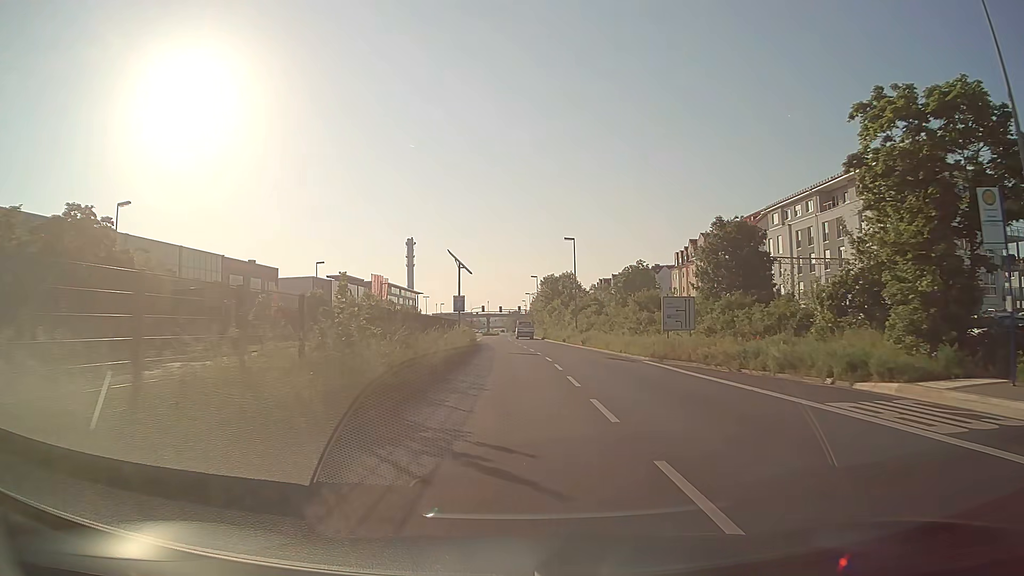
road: primary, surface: asphalt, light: Day
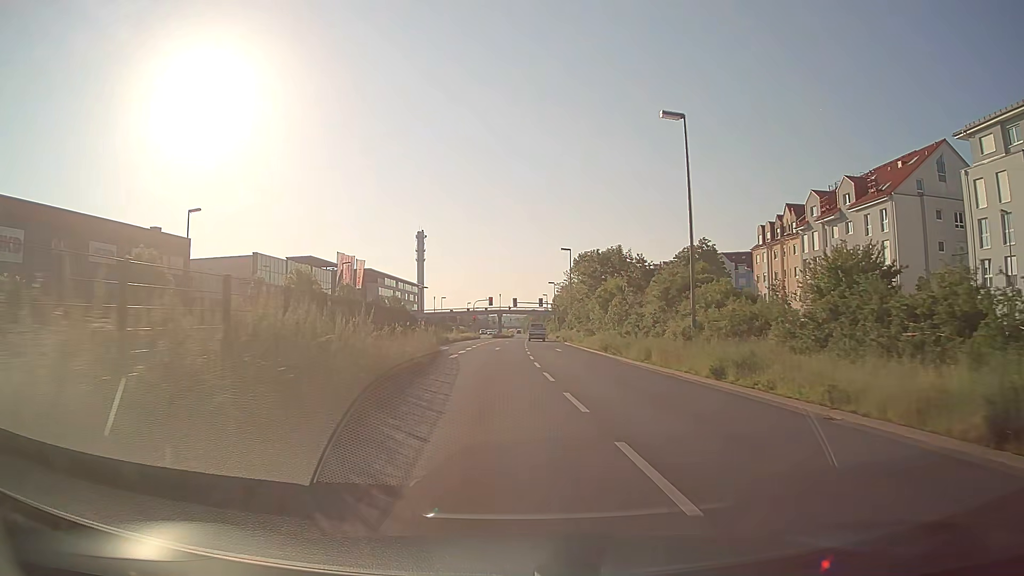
(-0.6, +41.0) m; -1°
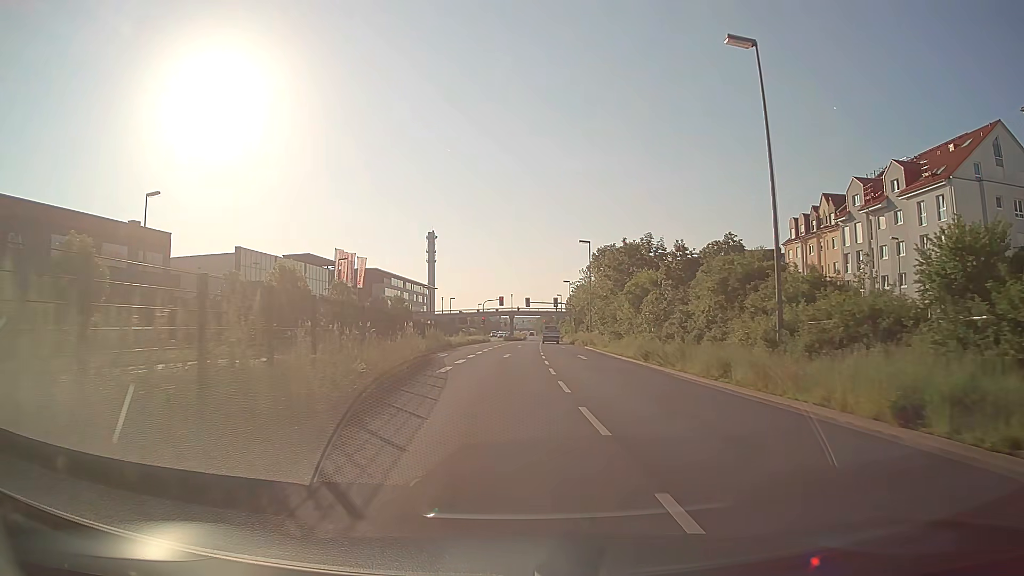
(-0.1, +8.2) m; -1°
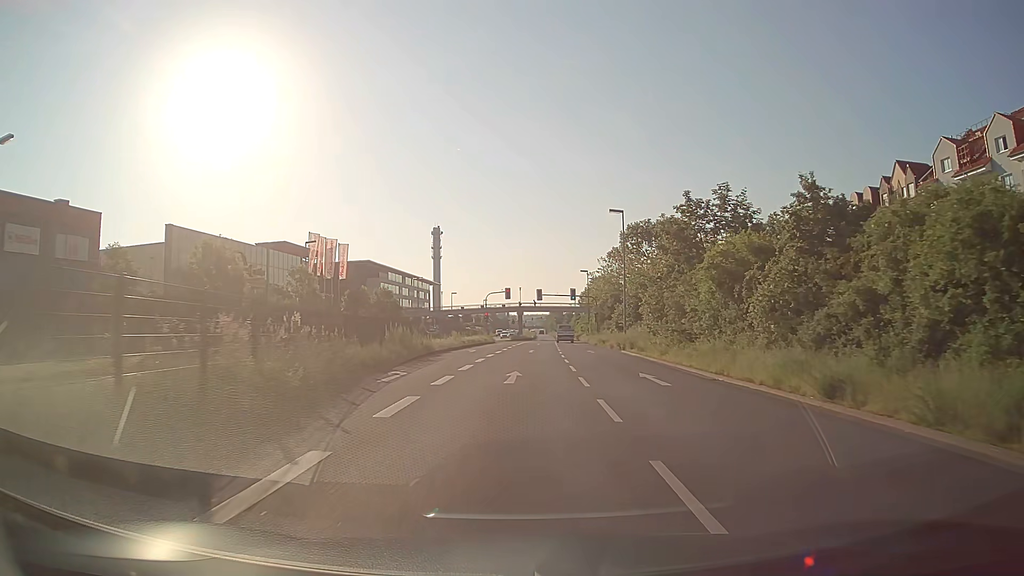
(-0.2, +16.5) m; -1°
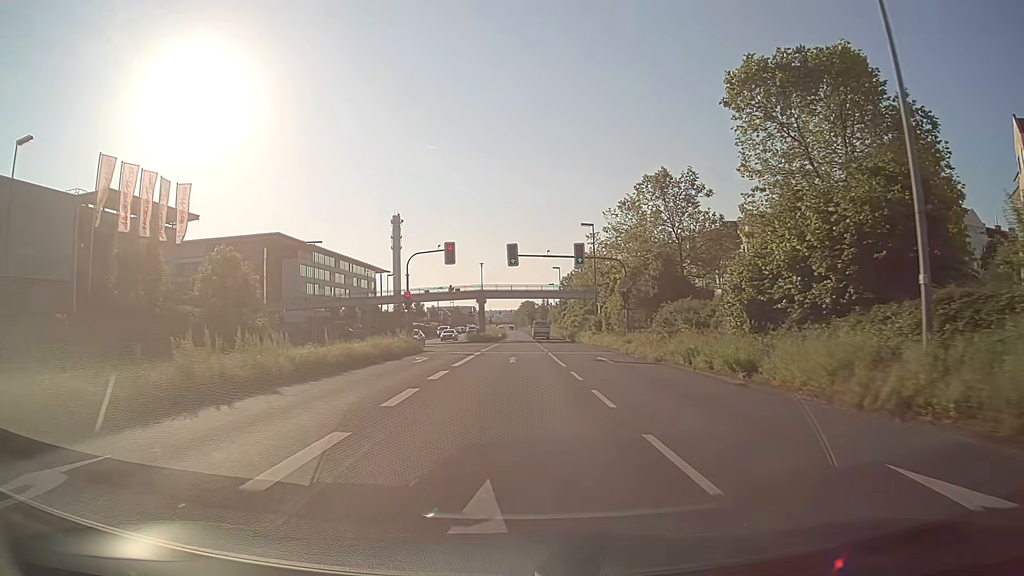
(+0.9, +40.6) m; +3°
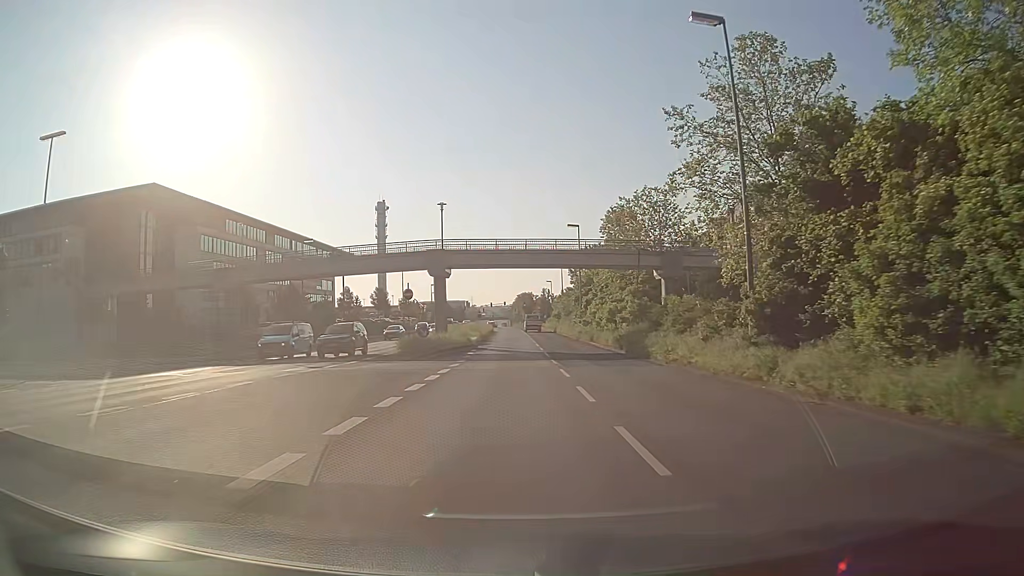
(+0.3, +39.8) m; +1°
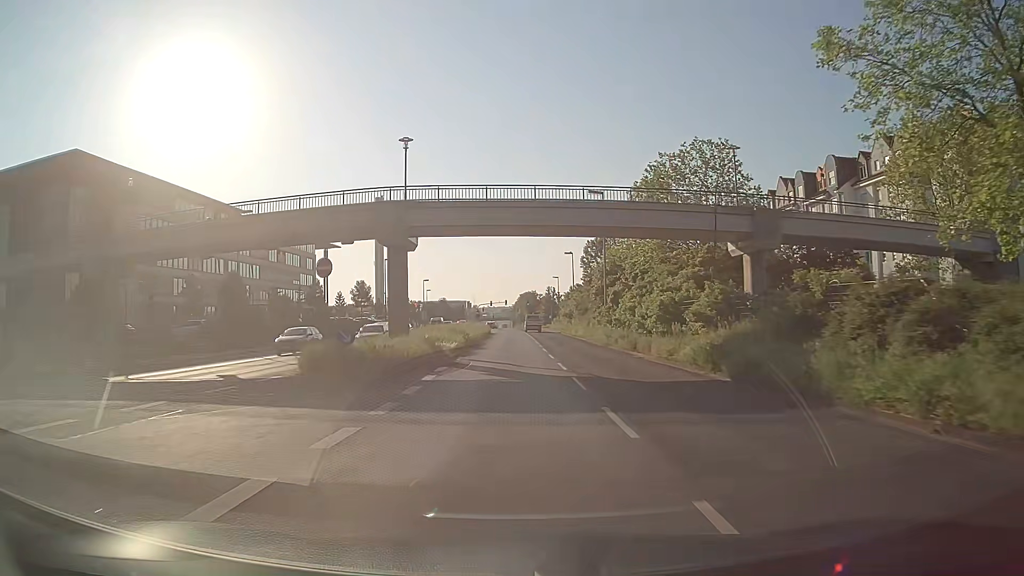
(-0.2, +16.3) m; -1°
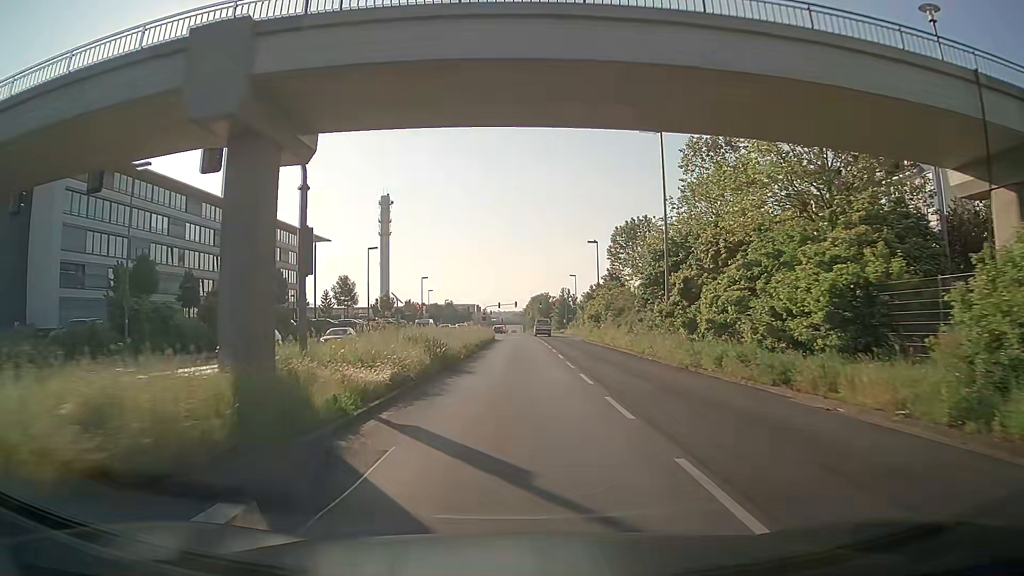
(-0.1, +16.5) m; -1°
(0, +10) (0, +20) (0, +30) (0, +40) (0, +50) (+1, +60) (+1, +70) (+1, +80) (+1, +90) (+1, +100) m
